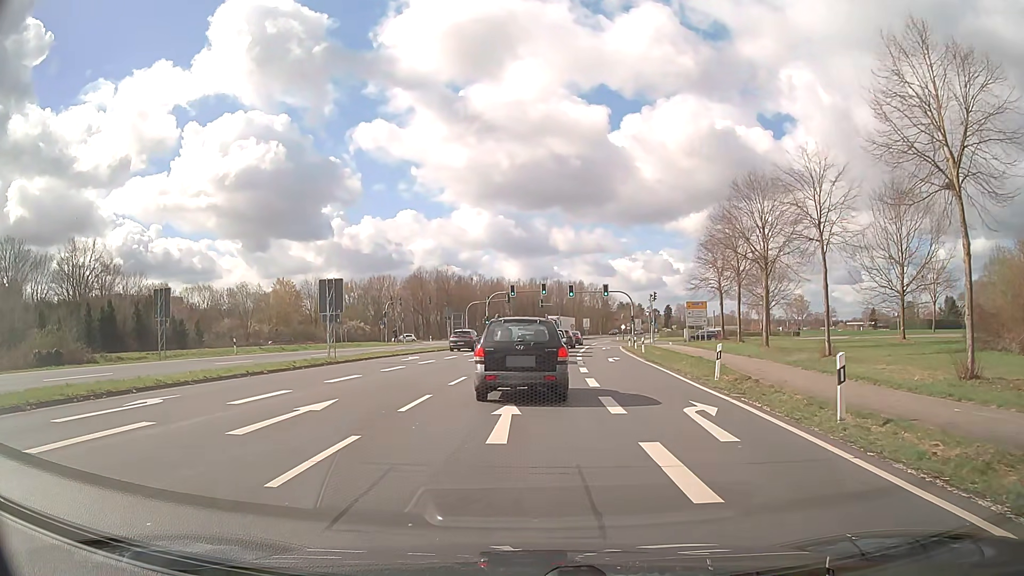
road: primary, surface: asphalt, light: Day
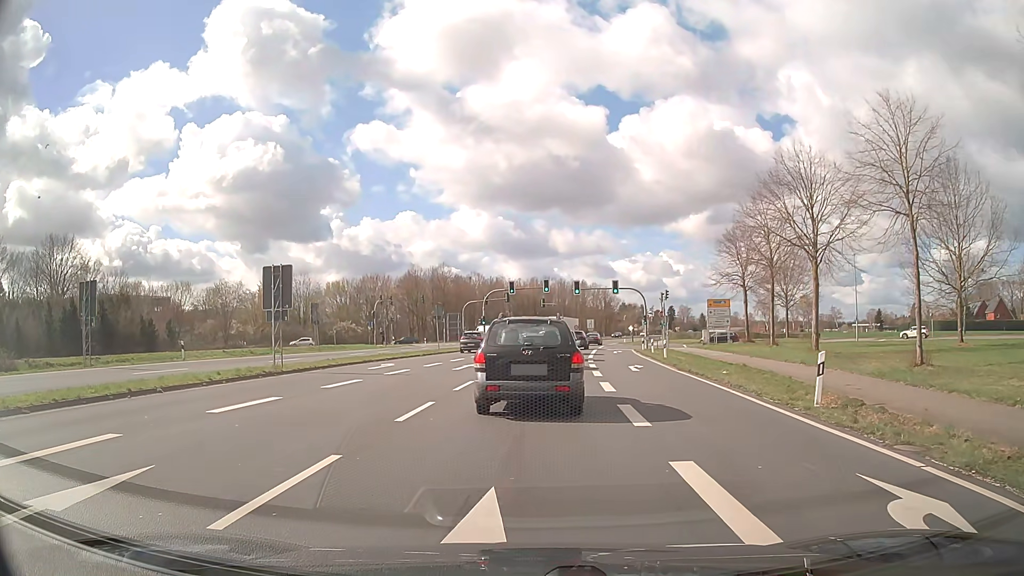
(0.0, +7.0) m; 0°
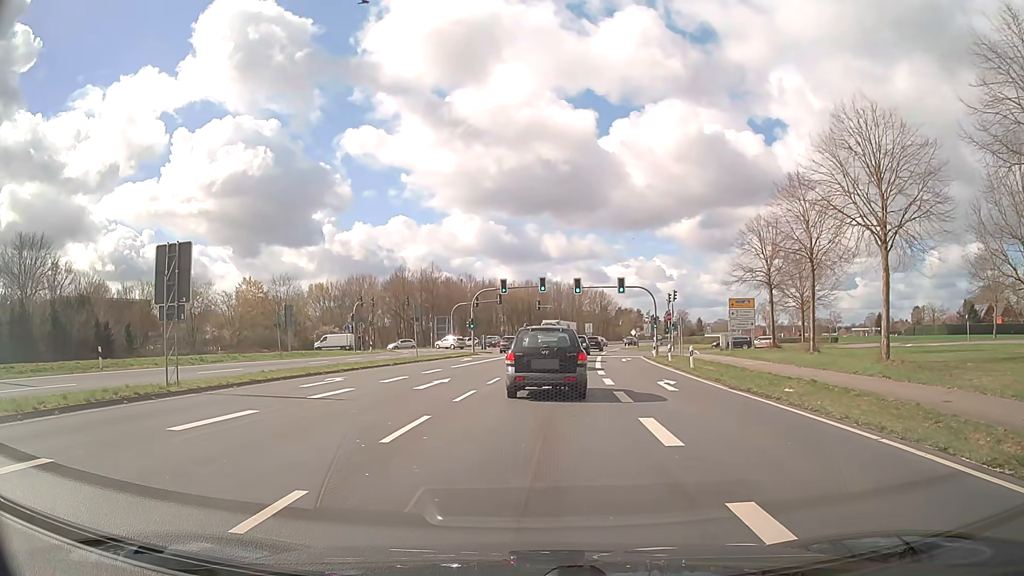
(+0.1, +7.7) m; +1°
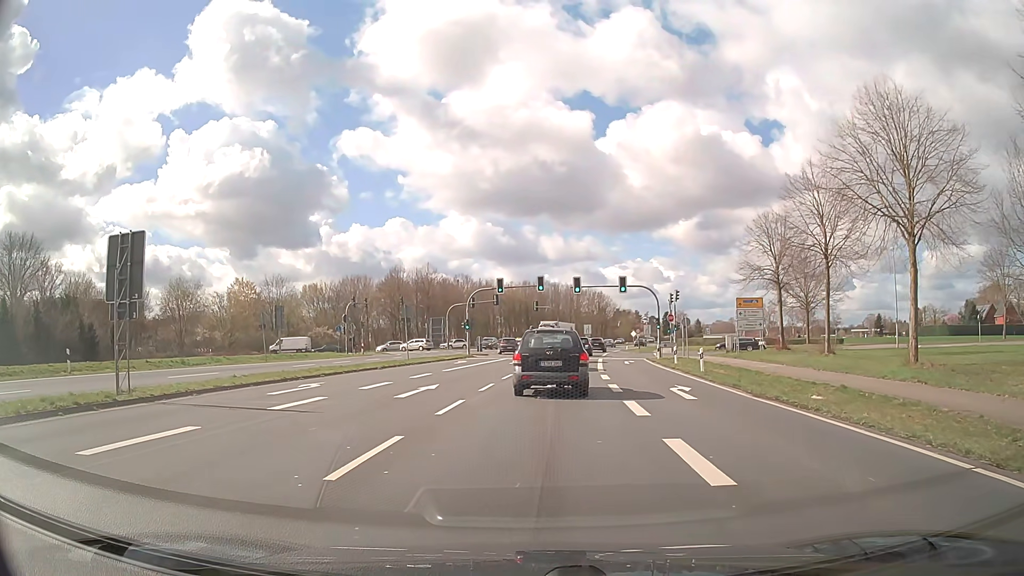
(0.0, +2.5) m; 0°
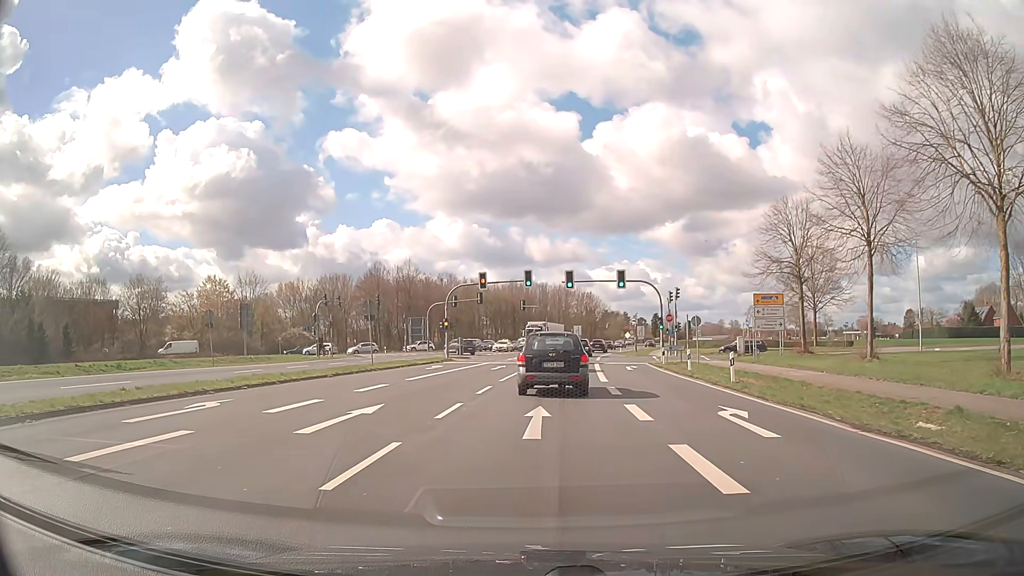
(+0.1, +6.5) m; +1°
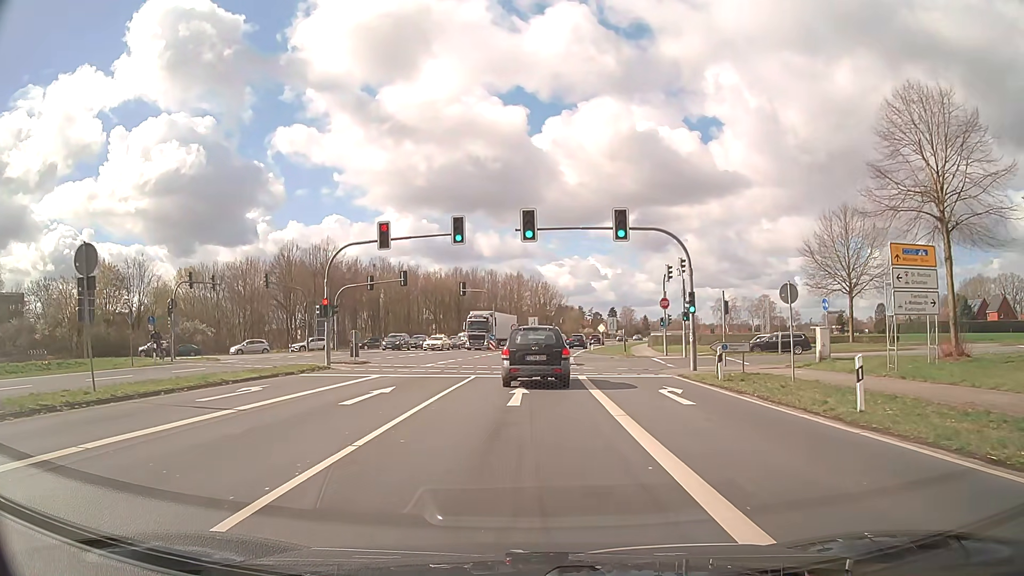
(+0.9, +21.2) m; +4°
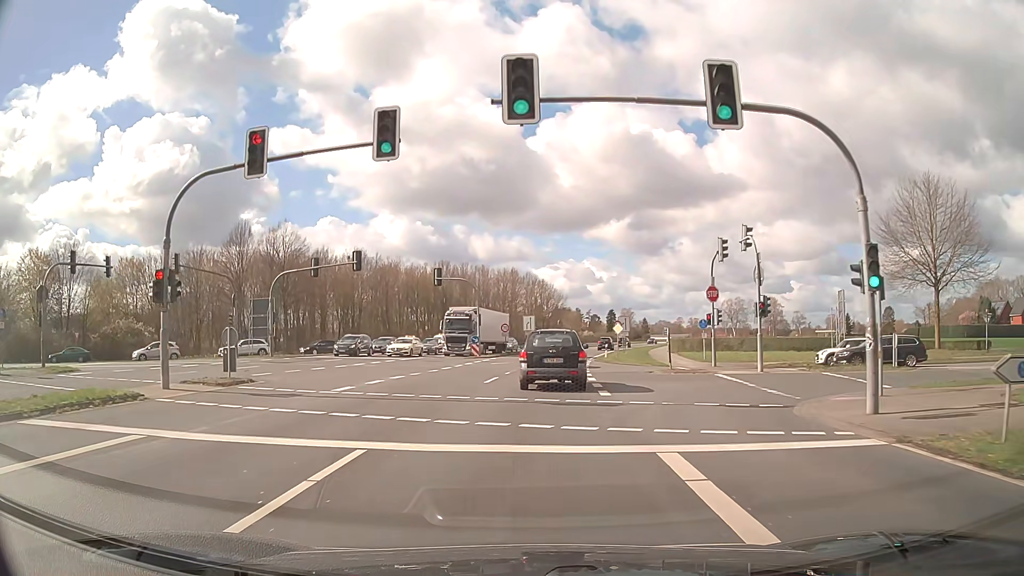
(+0.1, +15.3) m; 0°
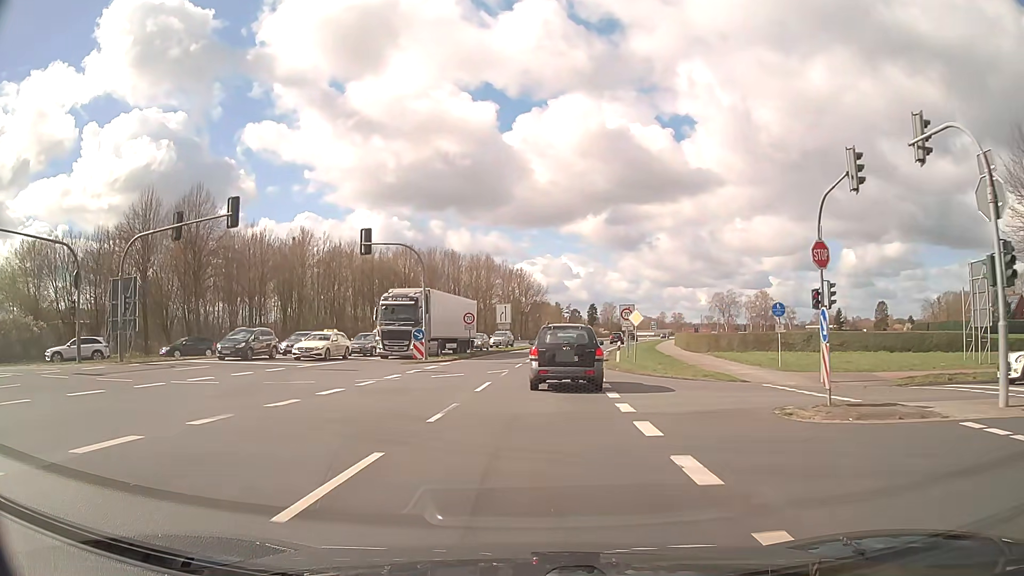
(+0.3, +17.0) m; +2°
(0, +10) (+1, +20) (+1, +30) (+2, +40) (+3, +50) (+5, +60) (+6, +70) (+8, +79) (+10, +89) (+12, +99) m
